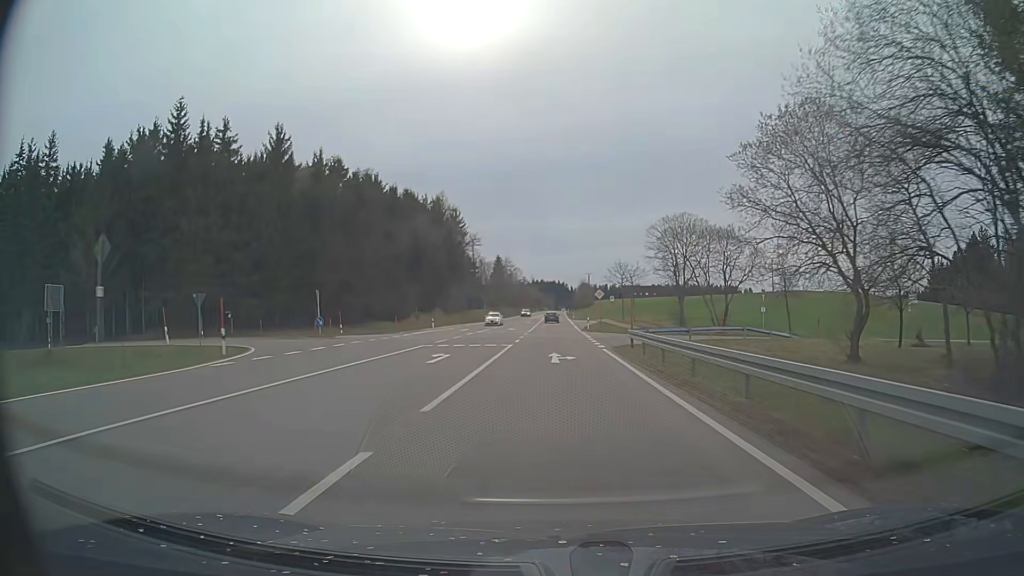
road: primary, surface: asphalt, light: Day
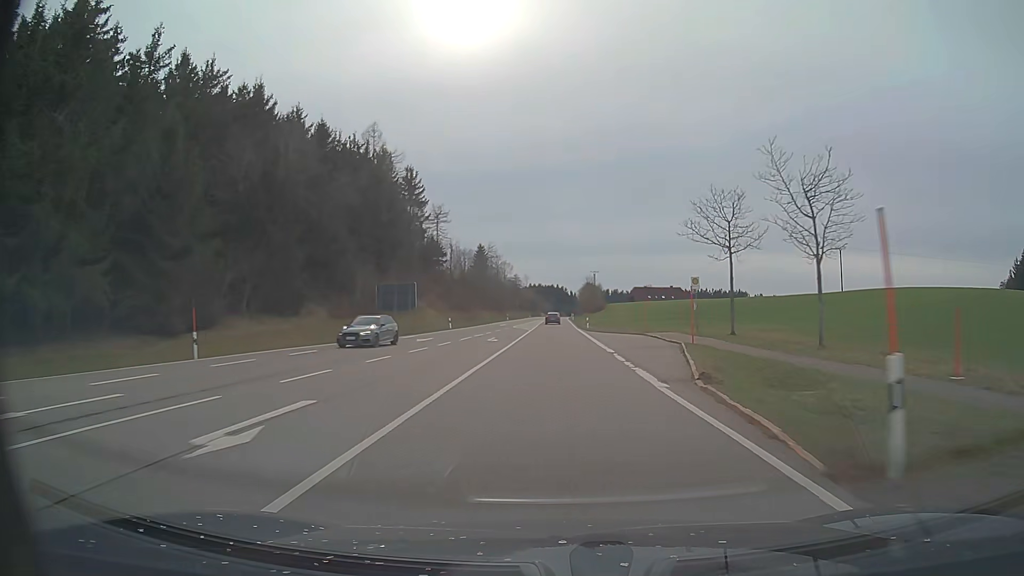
(0.0, +51.3) m; 0°
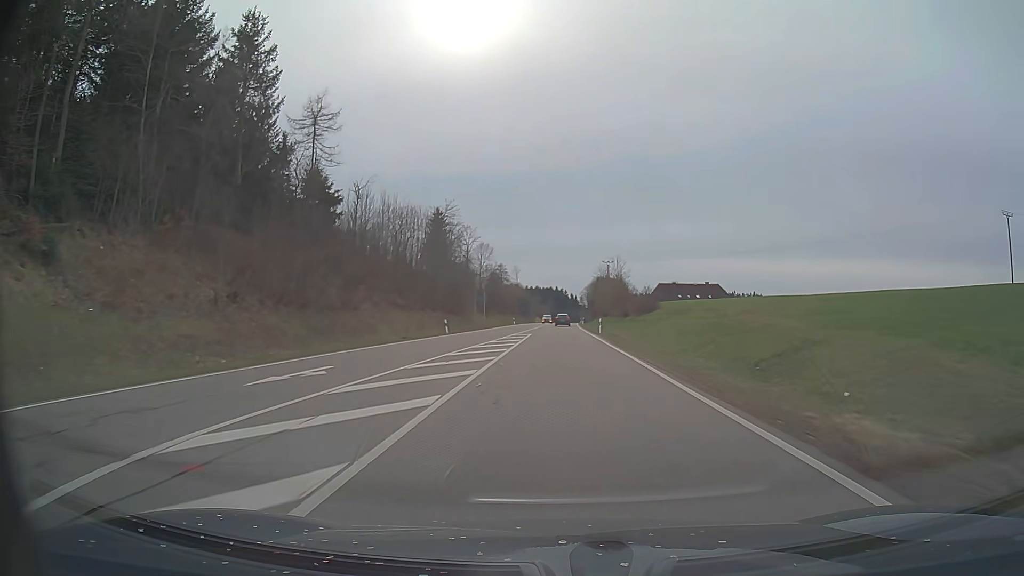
(-0.3, +64.0) m; 0°
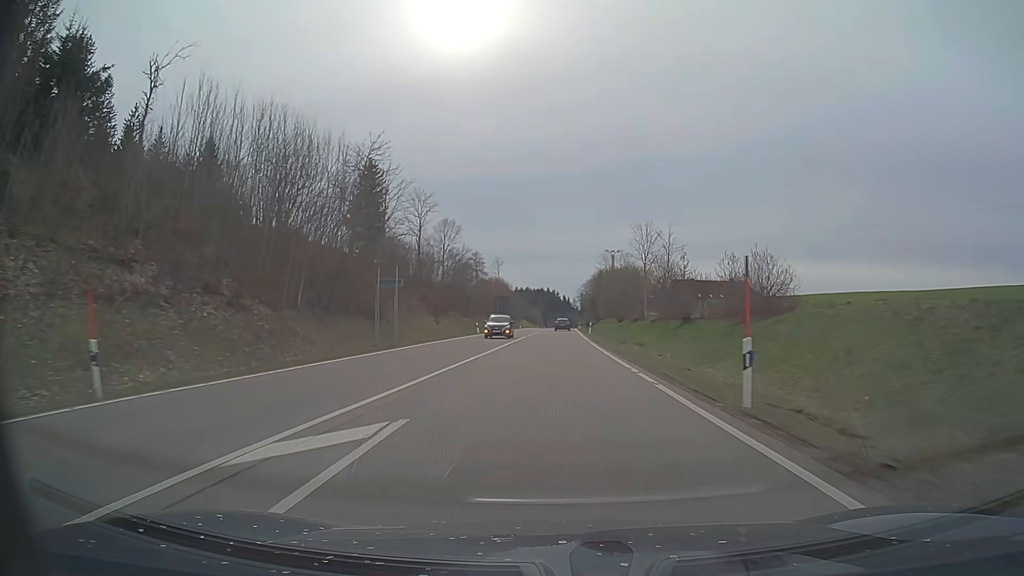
(0.0, +37.6) m; 0°
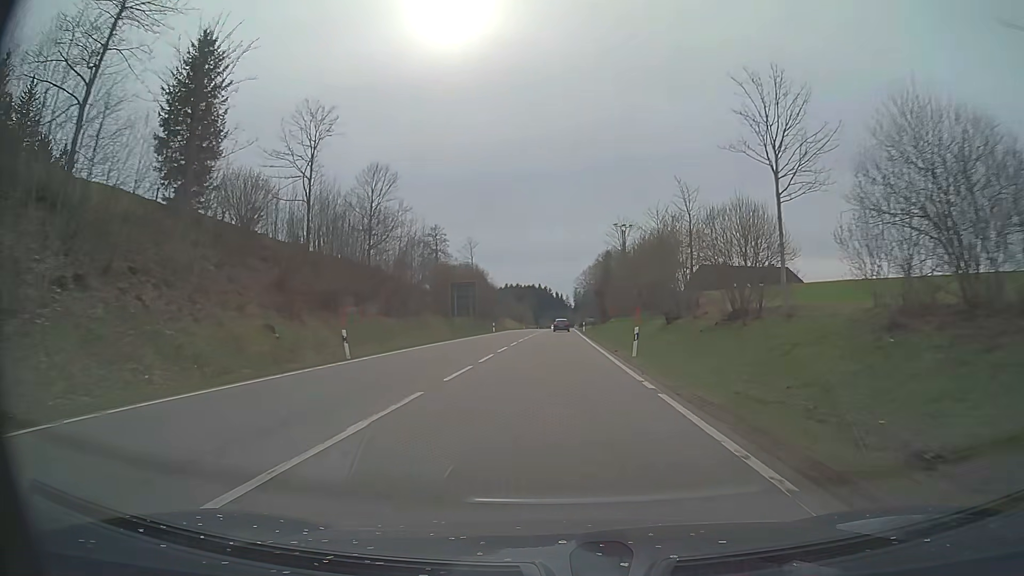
(+0.3, +37.0) m; +1°
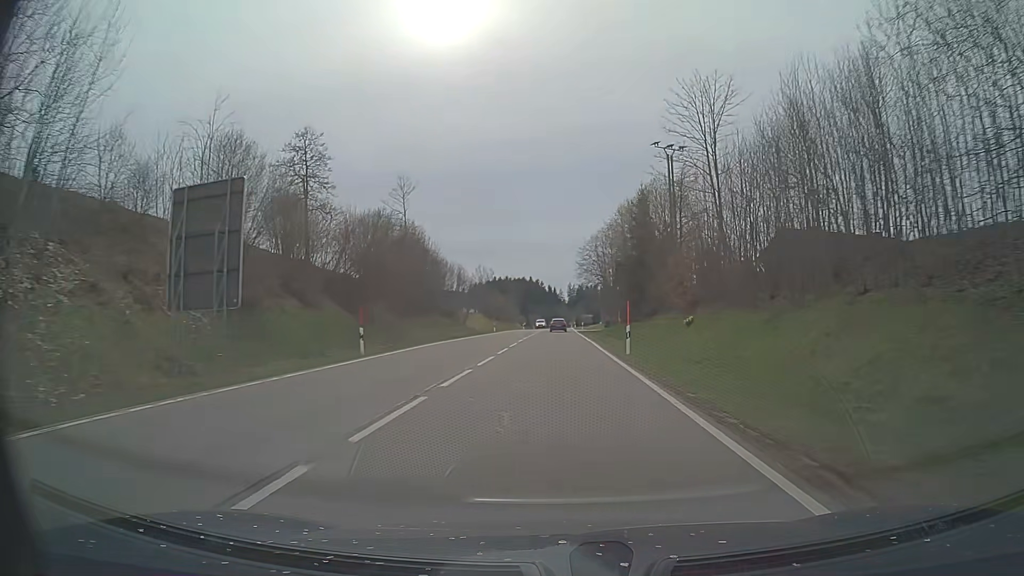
(+0.4, +48.8) m; +1°
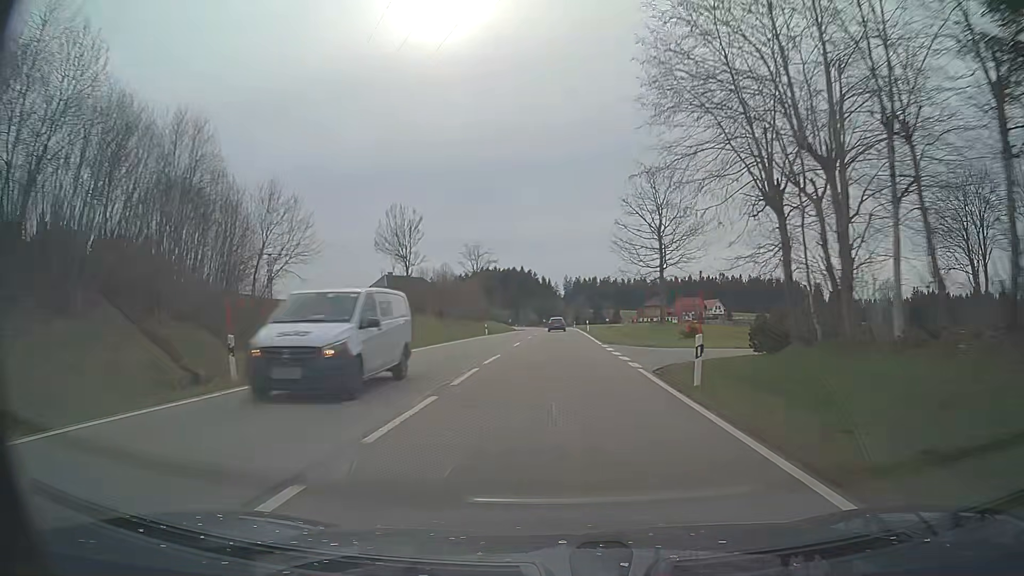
(+0.3, +61.0) m; +1°
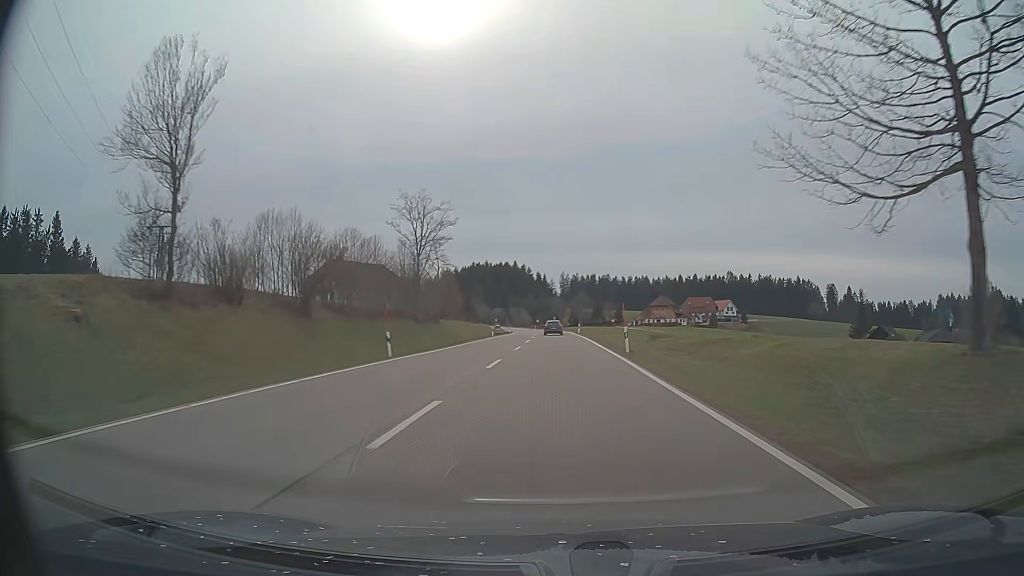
(+0.1, +36.5) m; 0°
(0, +10) (0, +20) (0, +30) (0, +40) (0, +50) (0, +60) (0, +70) (0, +80) (-1, +90) (-1, +100) m
